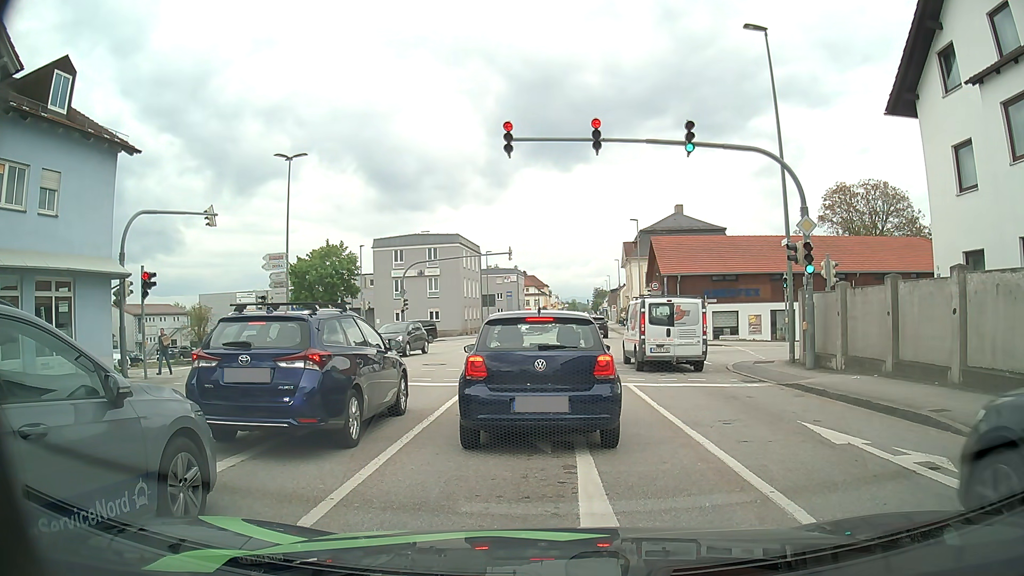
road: tertiary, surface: asphalt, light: Day
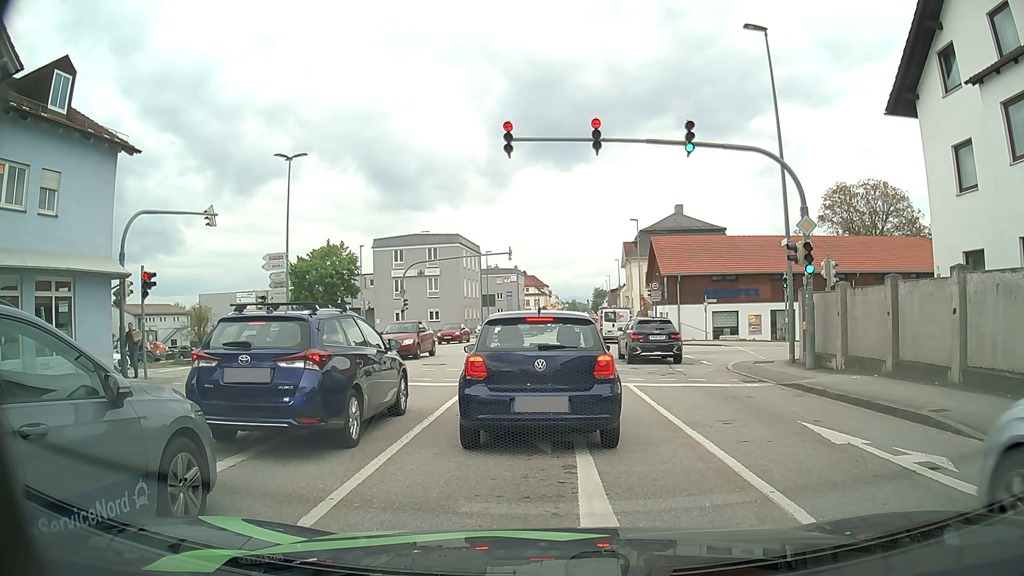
(0.0, 0.0) m; 0°
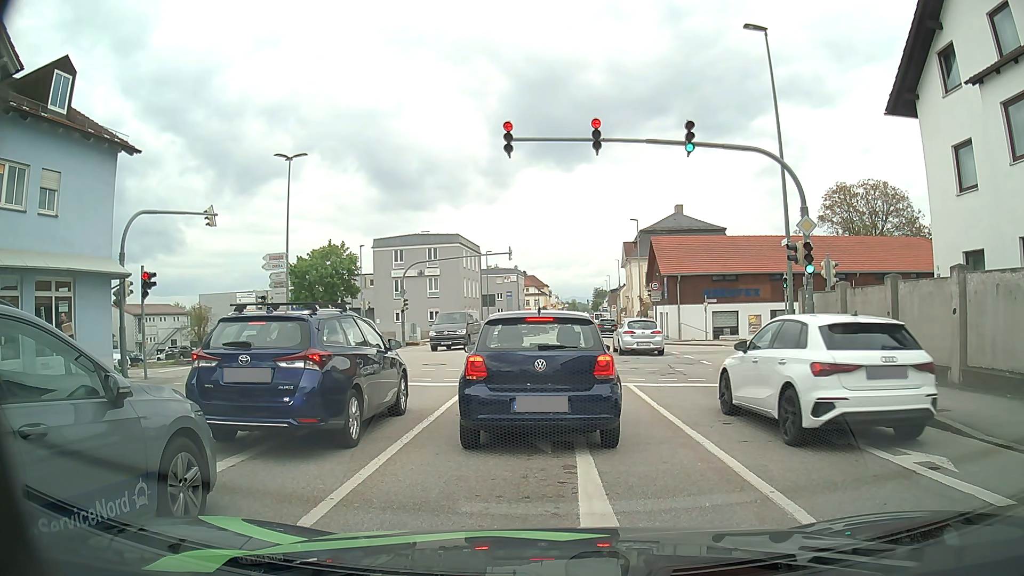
(0.0, 0.0) m; 0°
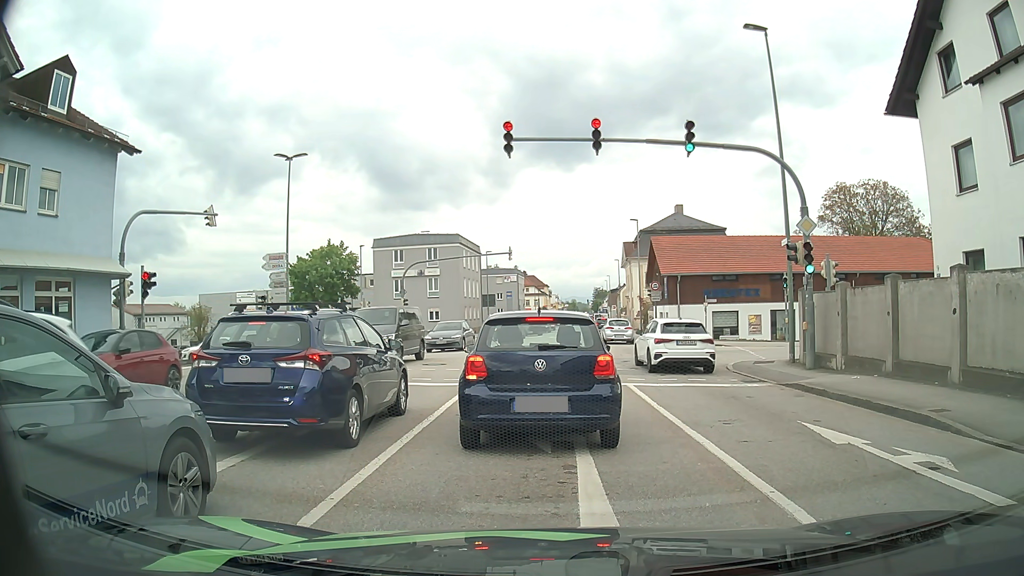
(0.0, 0.0) m; 0°
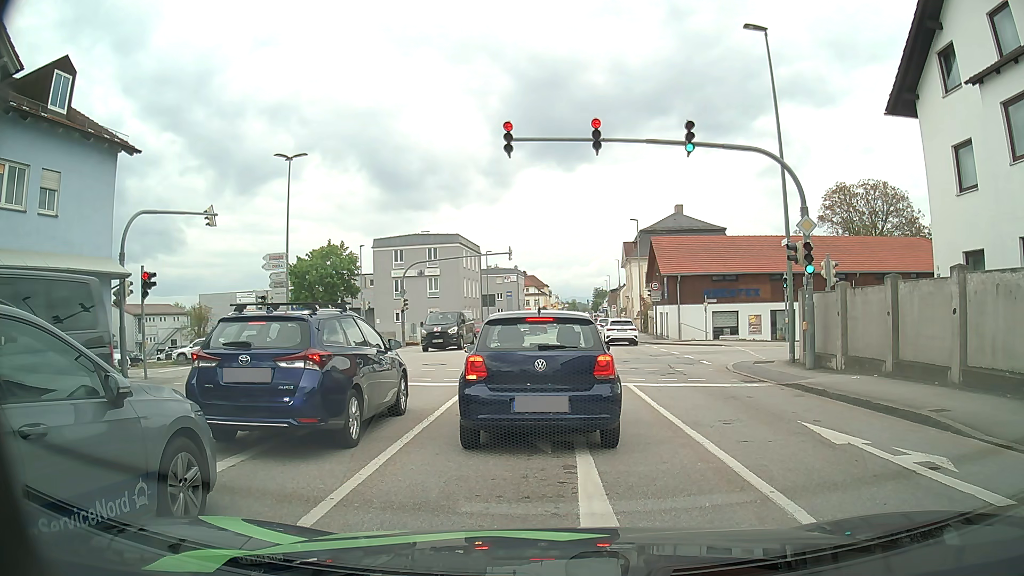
(0.0, 0.0) m; 0°
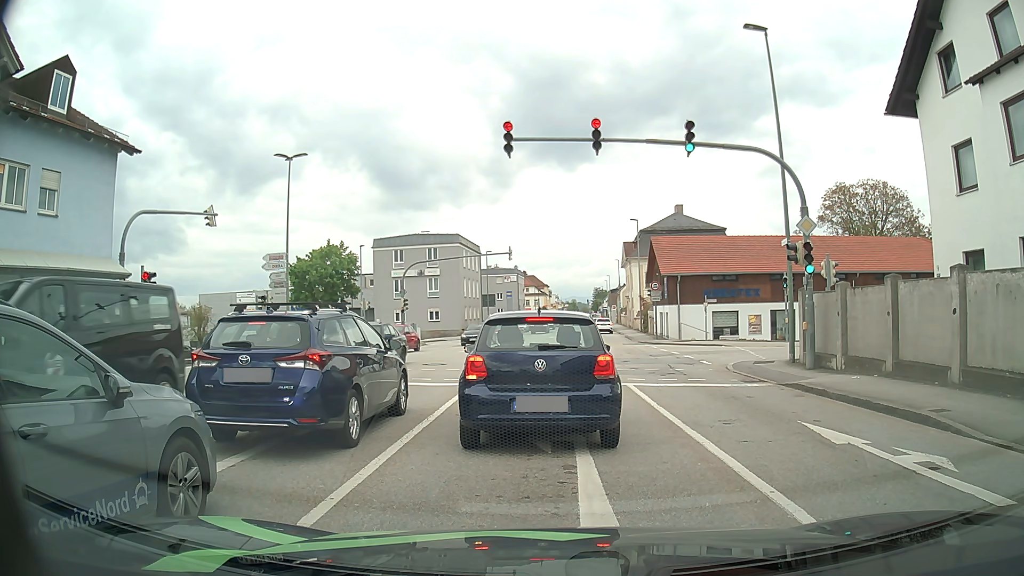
(0.0, 0.0) m; 0°
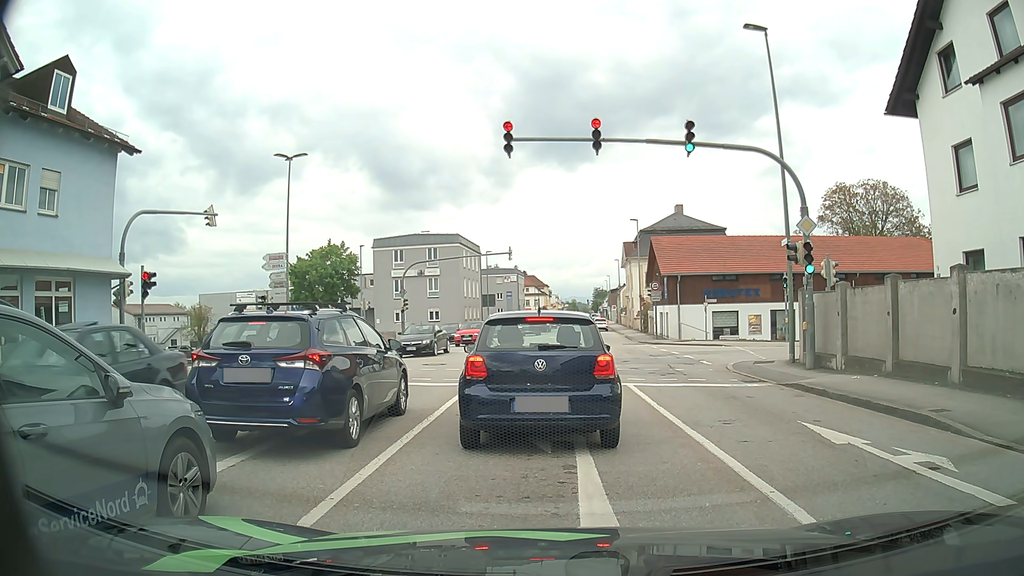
(0.0, 0.0) m; 0°
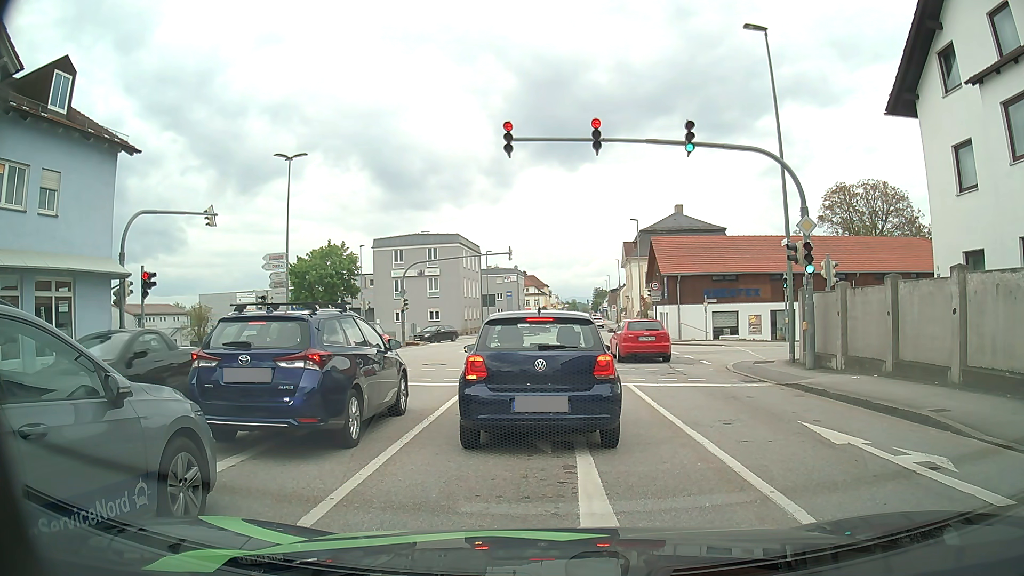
(0.0, 0.0) m; 0°
(0, +10) (0, +20) (-1, +30) (-6, +38) (-15, +41) (-25, +41) (-35, +41) (-45, +40) (-55, +40) (-65, +41) m
